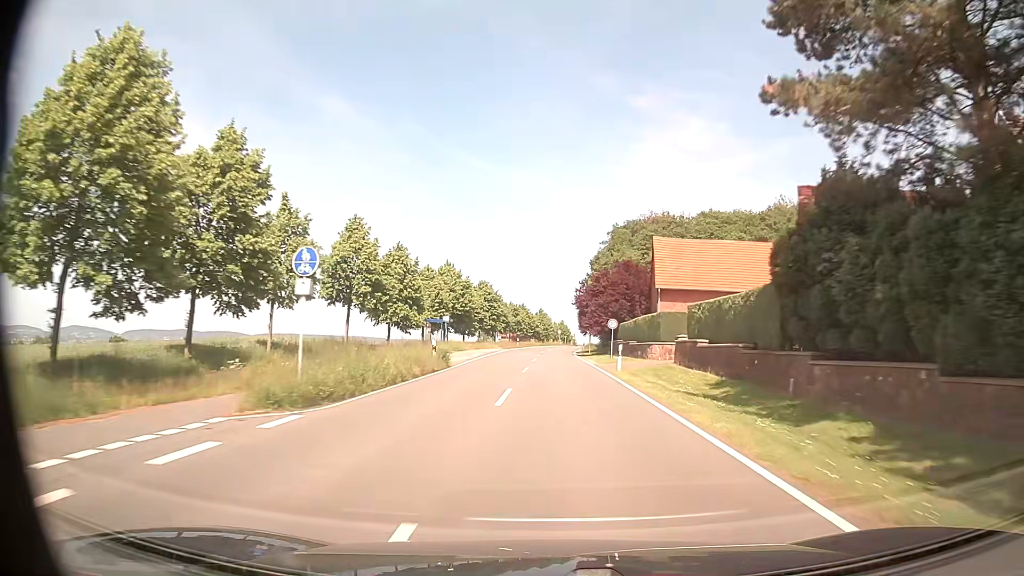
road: tertiary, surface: asphalt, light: Day
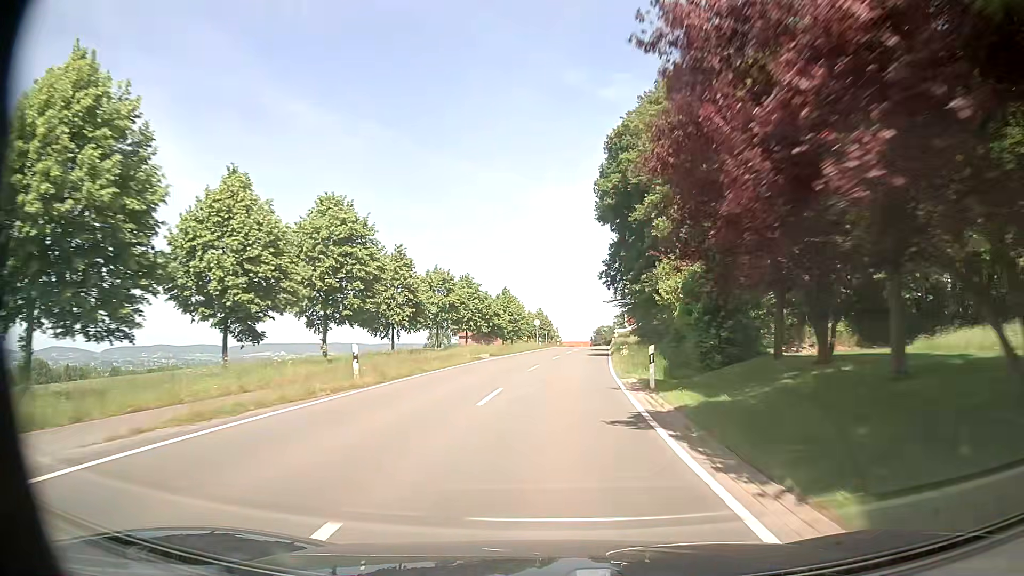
(+1.2, +60.4) m; +2°
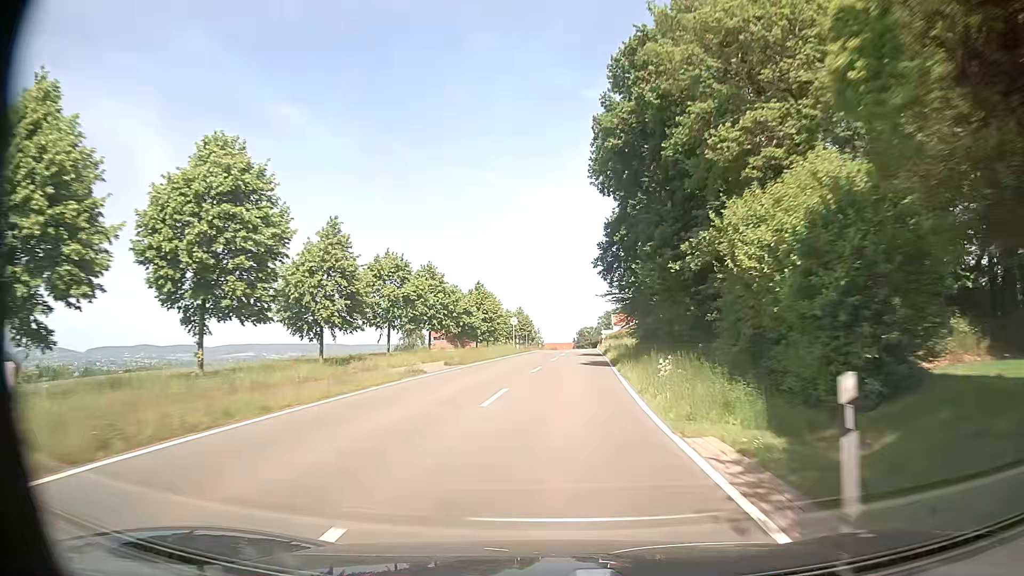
(+0.2, +12.1) m; +1°
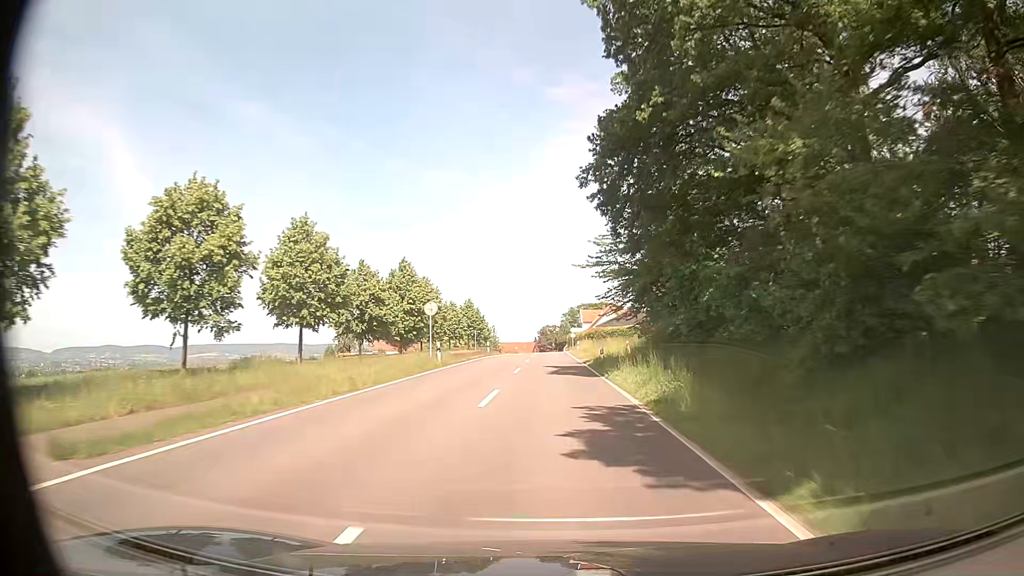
(+0.6, +23.9) m; +2°
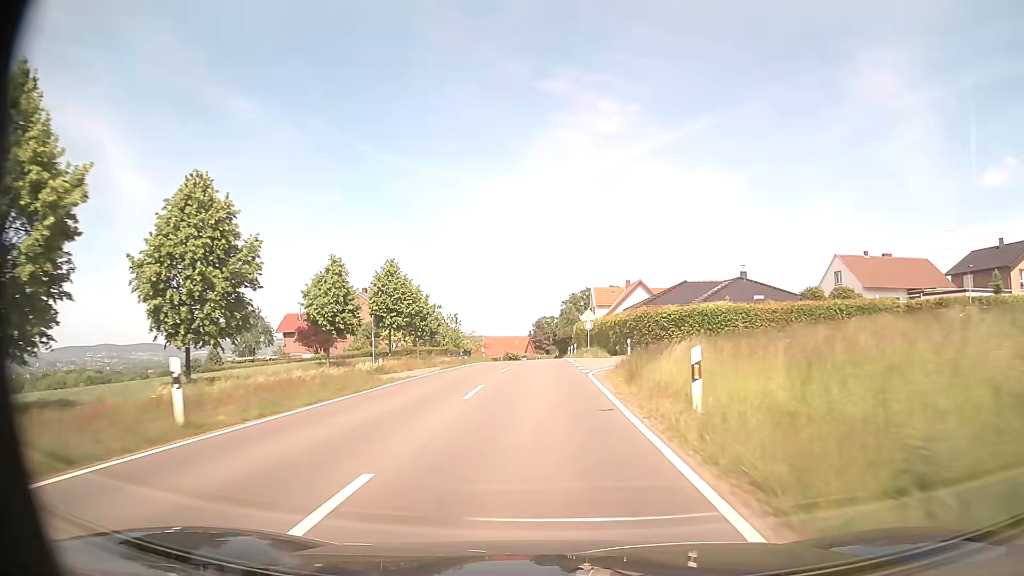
(+1.6, +47.2) m; +1°
